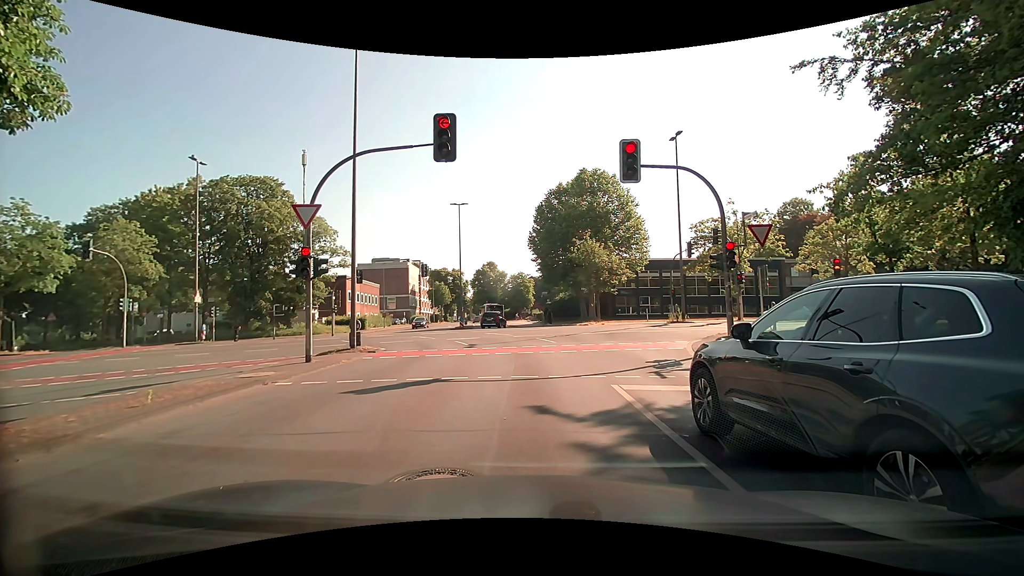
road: tertiary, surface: asphalt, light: Day
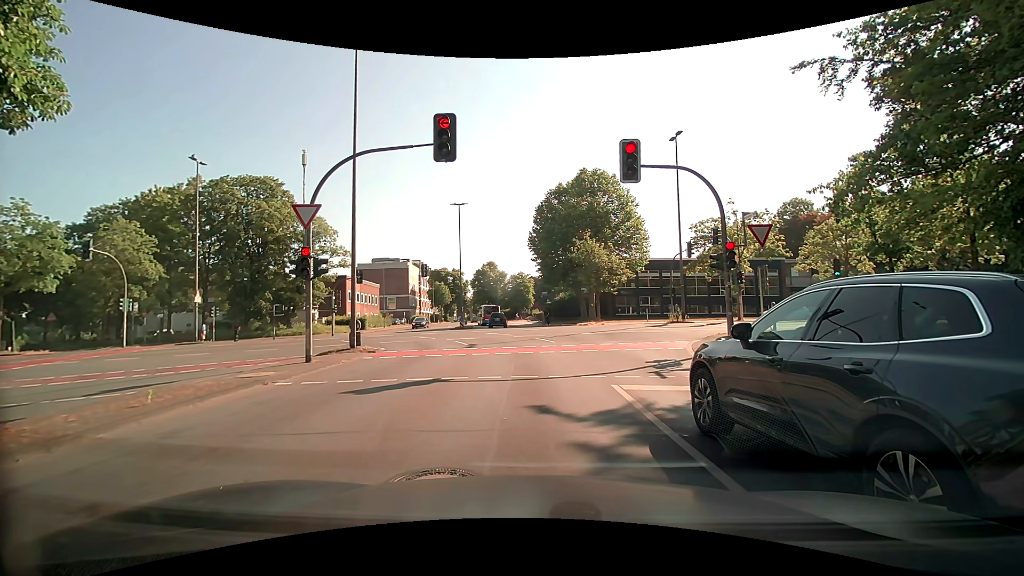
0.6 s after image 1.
(0.0, 0.0) m; 0°
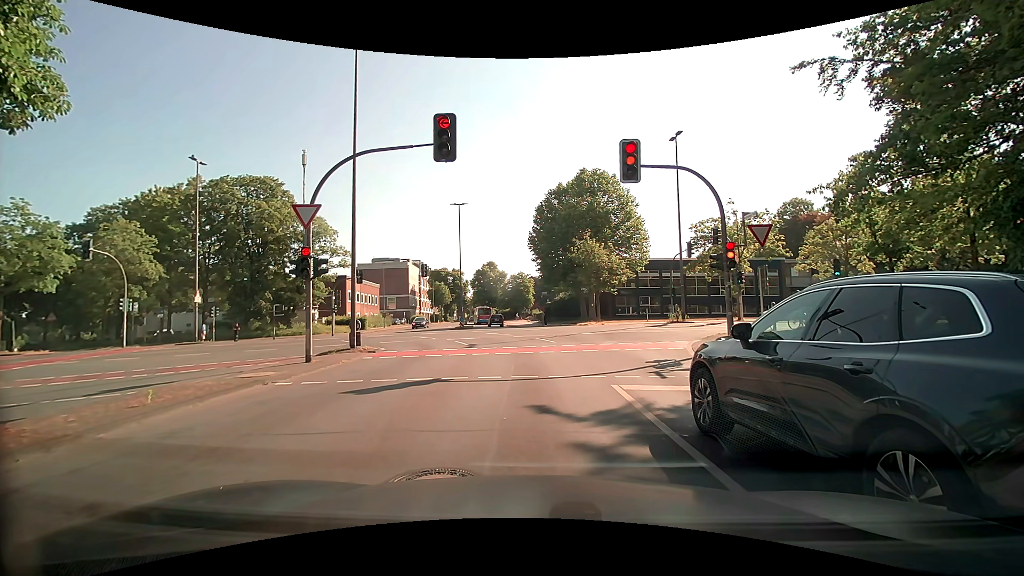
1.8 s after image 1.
(0.0, 0.0) m; 0°
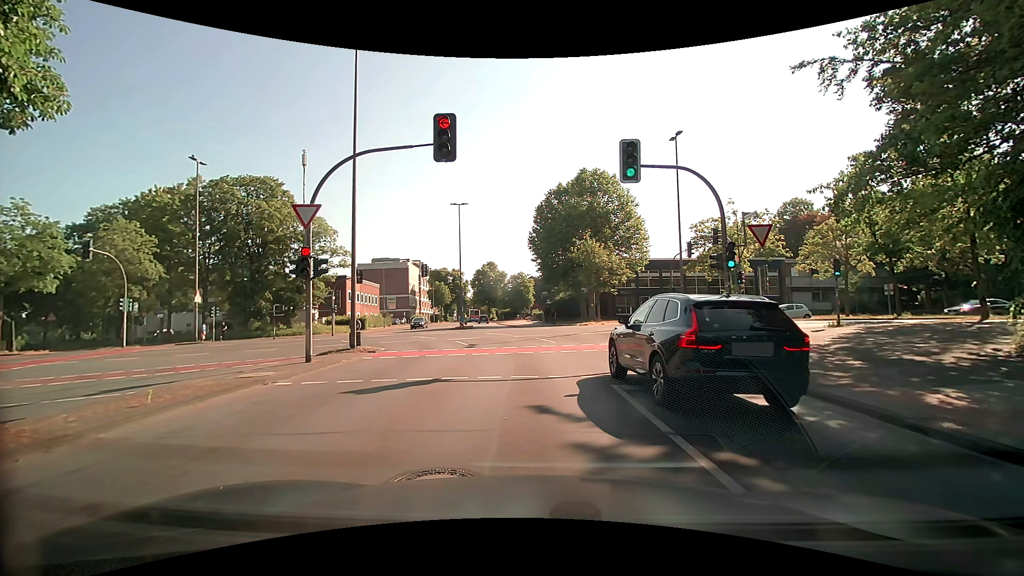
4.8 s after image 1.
(0.0, 0.0) m; 0°
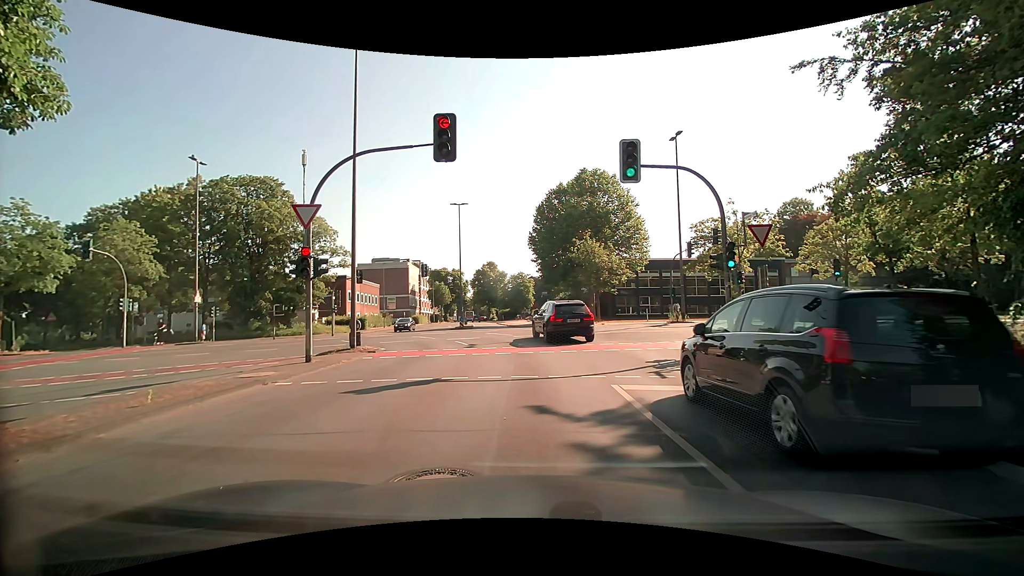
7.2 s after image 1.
(0.0, 0.0) m; 0°
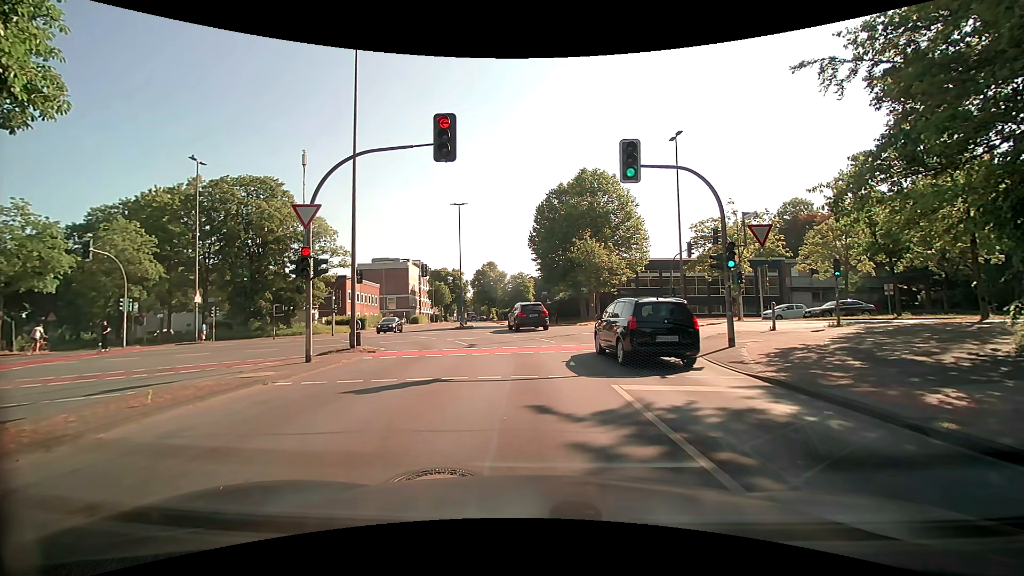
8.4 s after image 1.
(0.0, 0.0) m; 0°
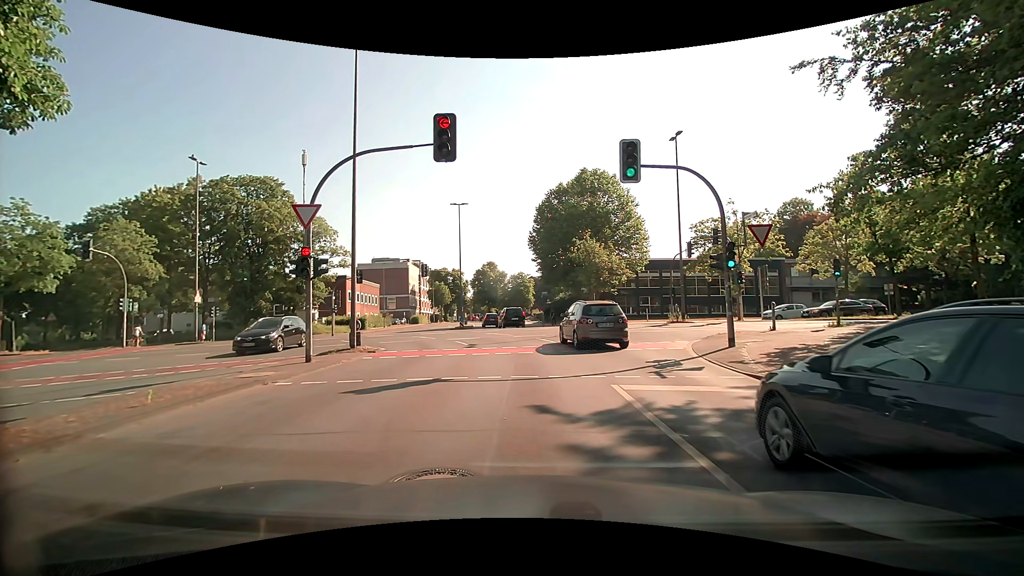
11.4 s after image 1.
(0.0, 0.0) m; 0°
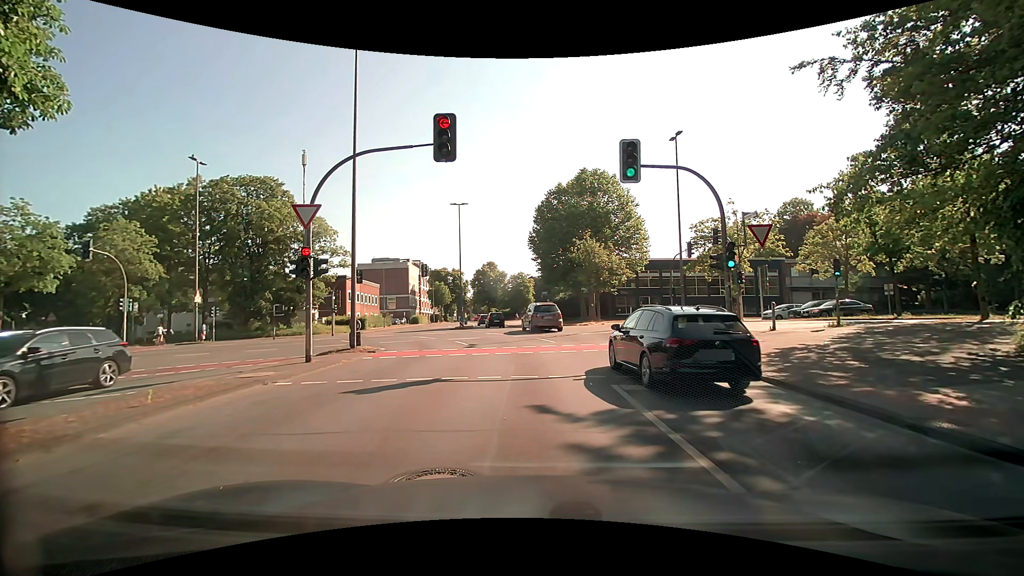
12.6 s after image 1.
(0.0, 0.0) m; 0°
(0, +10) (-1, +20) (-5, +29) (-12, +36) (-21, +40) (-31, +40) (-41, +39) (-51, +38) (-60, +37) (-70, +35) m
